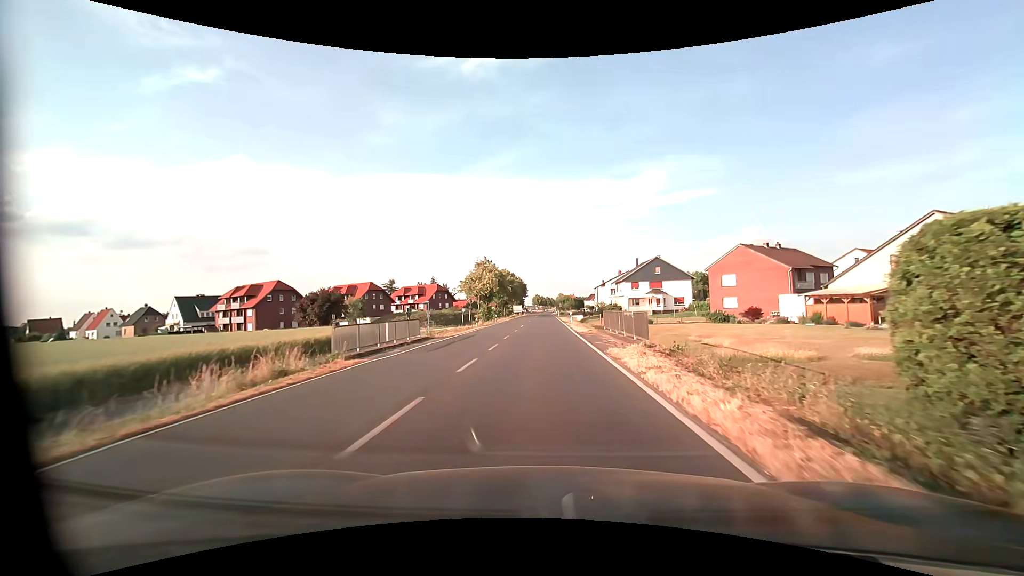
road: primary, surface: asphalt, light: Day
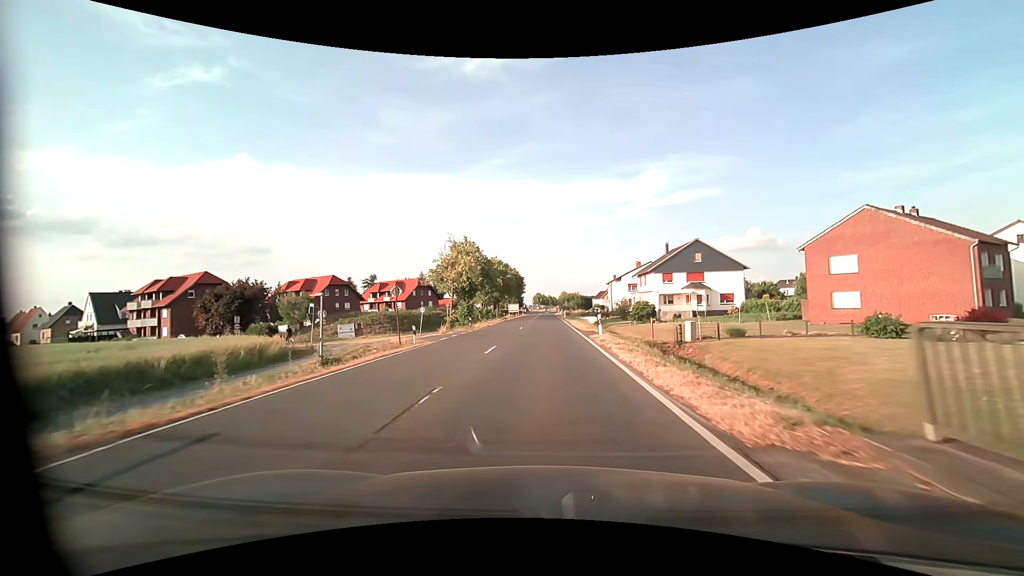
(-0.1, +23.6) m; 0°
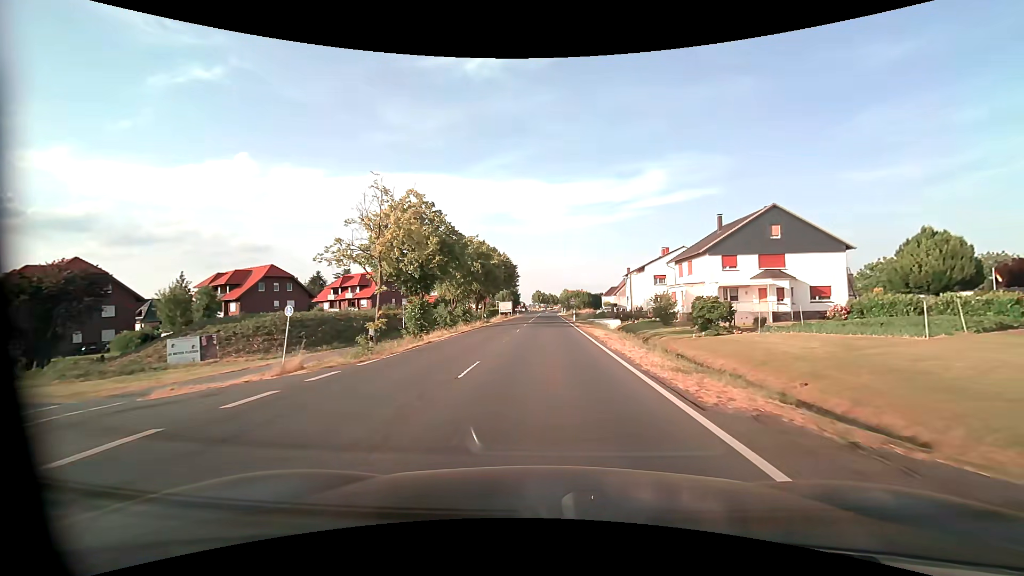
(0.0, +23.4) m; 0°
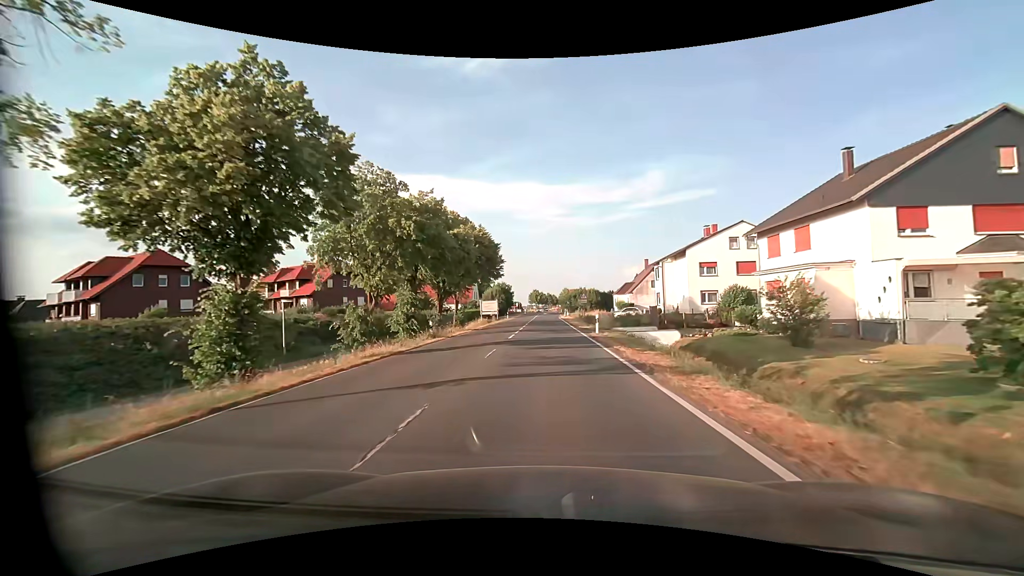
(0.0, +23.4) m; 0°
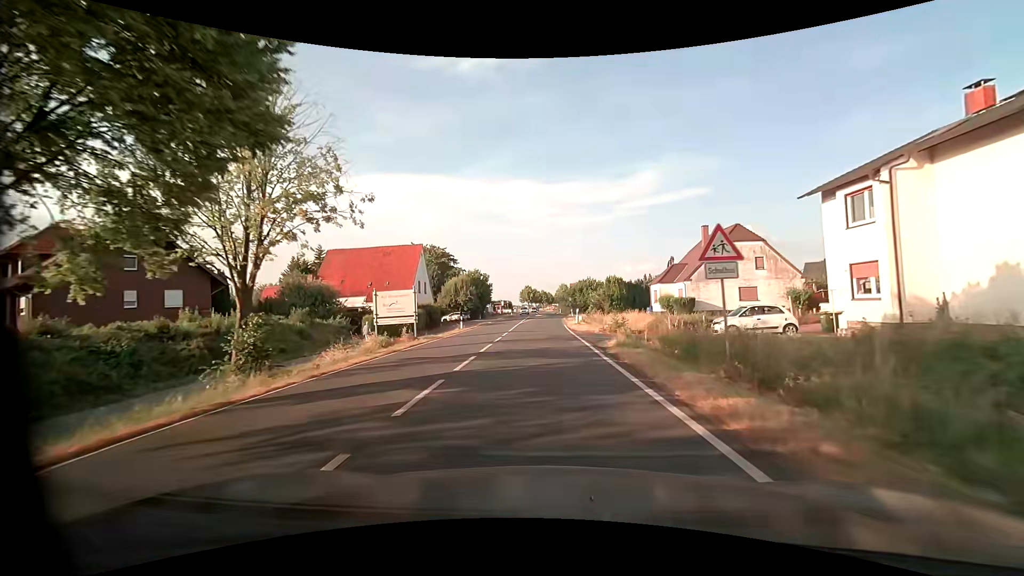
(+0.2, +39.0) m; 0°
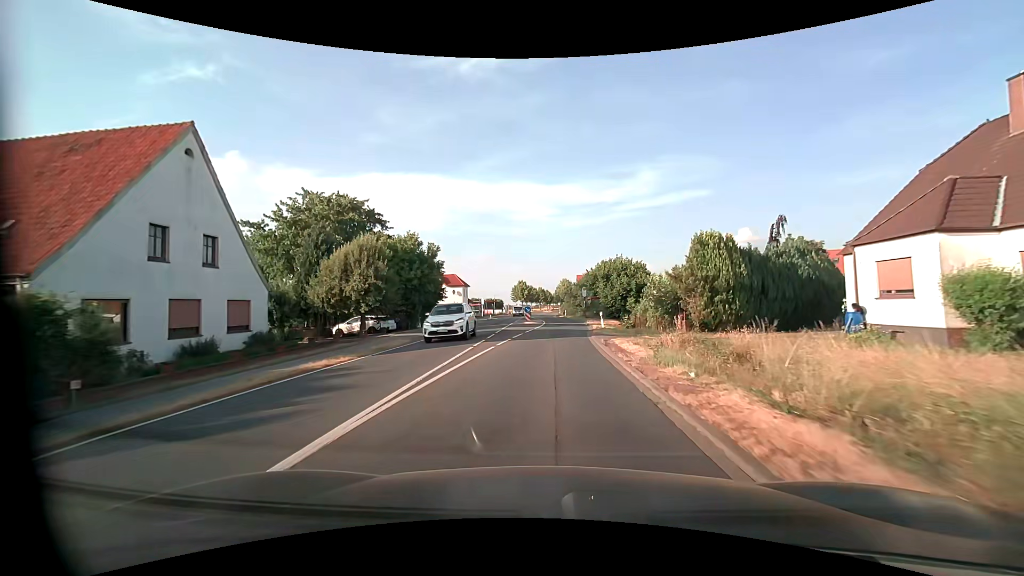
(+0.2, +39.2) m; 0°
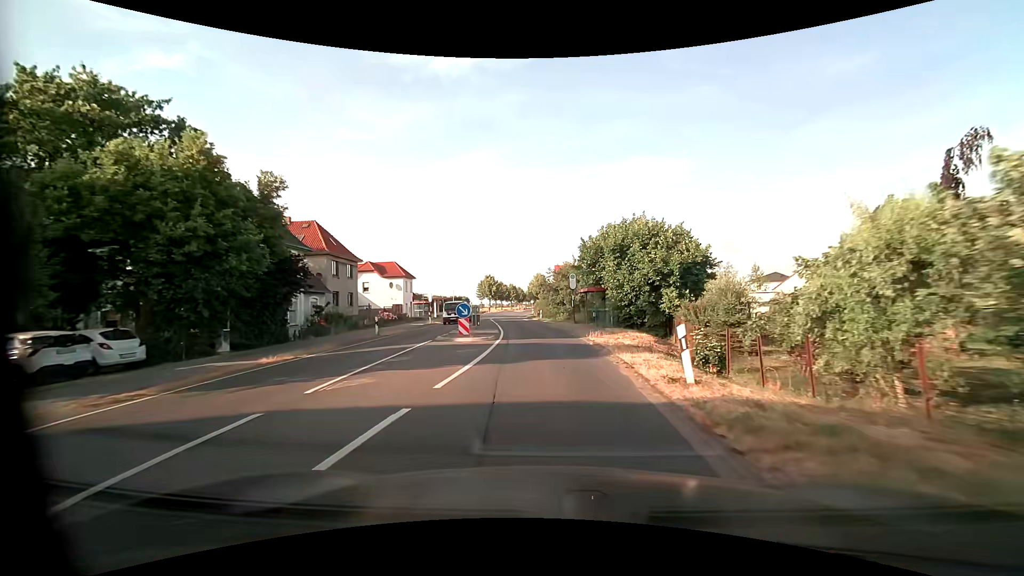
(+0.7, +23.5) m; +3°
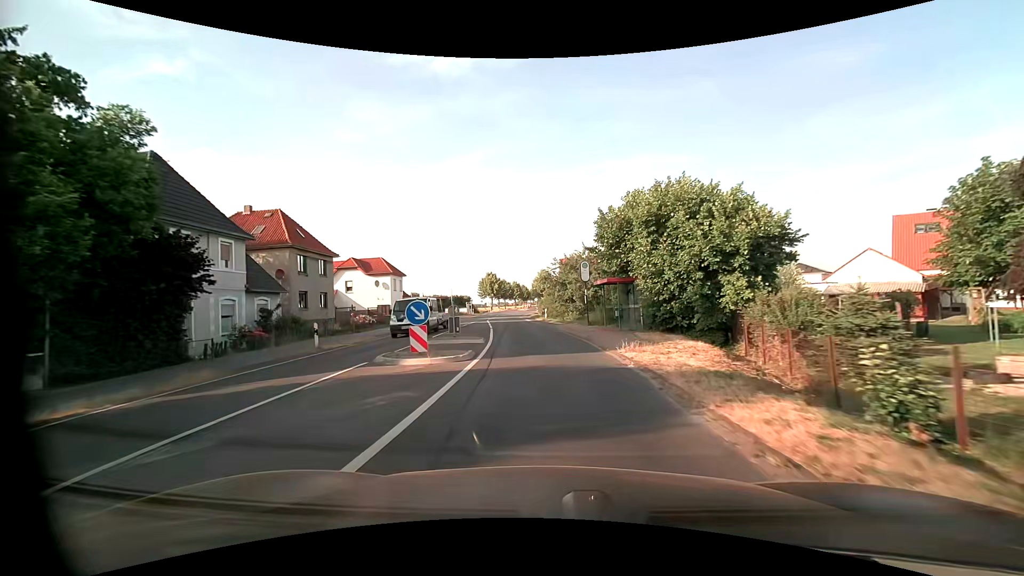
(0.0, +7.8) m; 0°
(0, +10) (-1, +20) (-2, +30) (-3, +40) (-4, +50) (-5, +60) (-5, +70) (-5, +80) (-5, +90) (-5, +100) m
